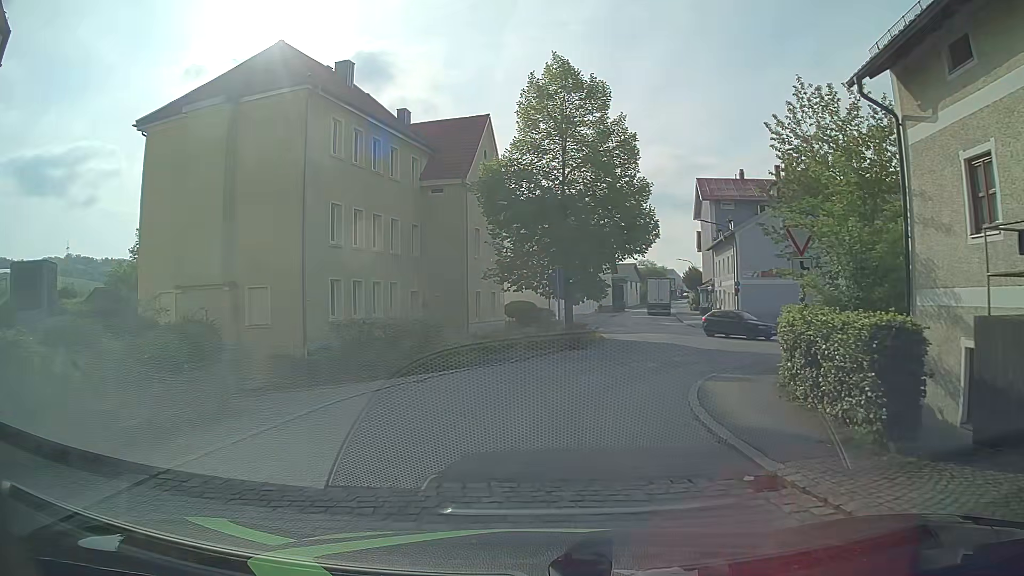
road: residential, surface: sett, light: Day
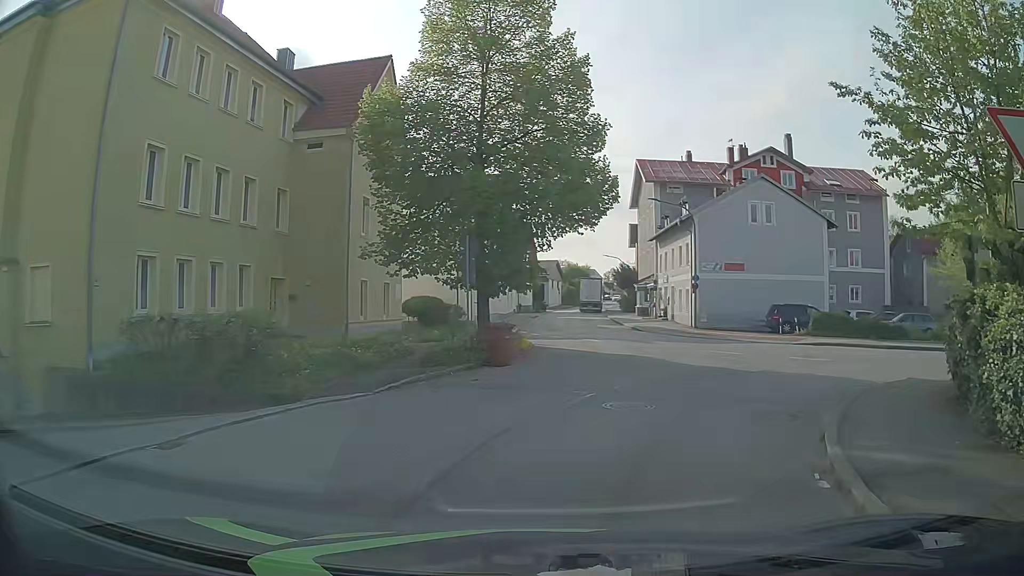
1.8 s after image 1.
(+0.4, +9.5) m; +8°
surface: asphalt
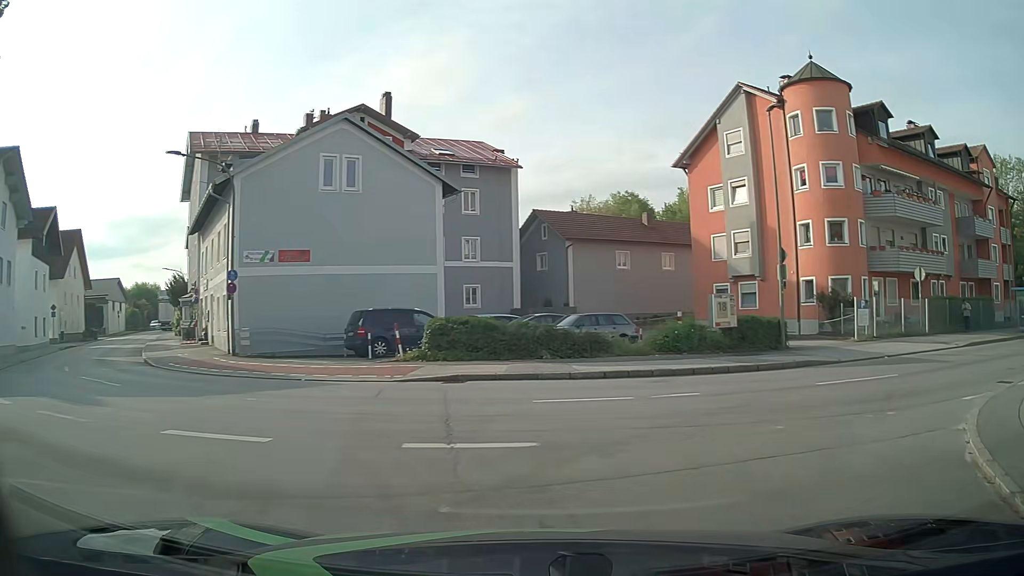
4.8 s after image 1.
(+4.1, +14.0) m; +36°
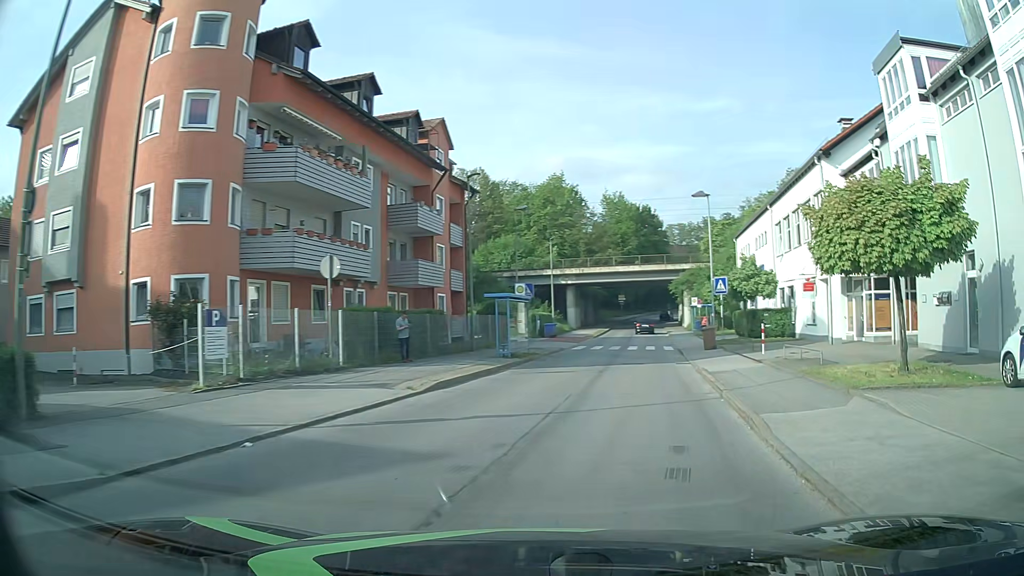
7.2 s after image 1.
(+5.6, +12.1) m; +52°
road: unclassified
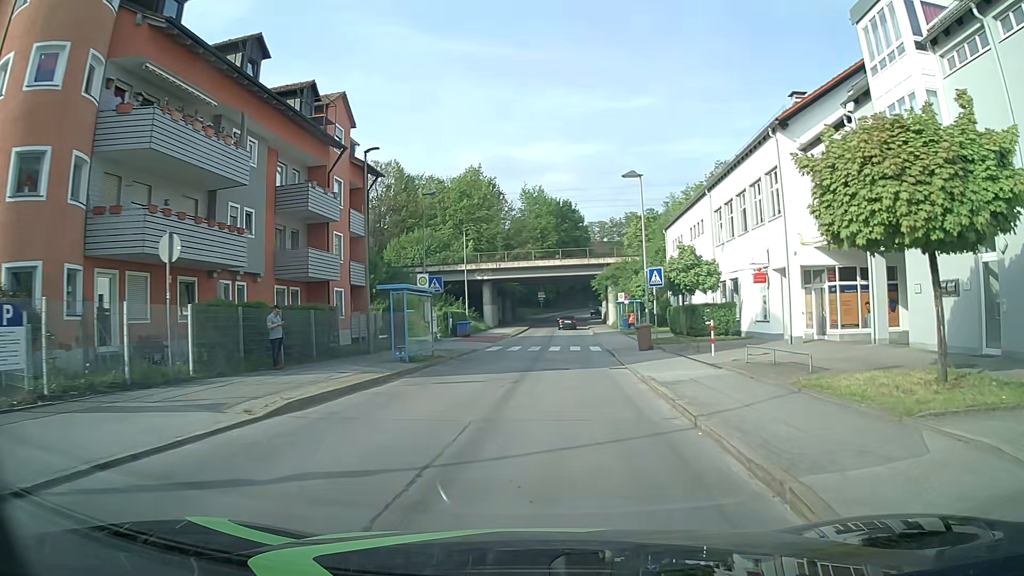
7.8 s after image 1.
(+0.3, +4.5) m; +6°
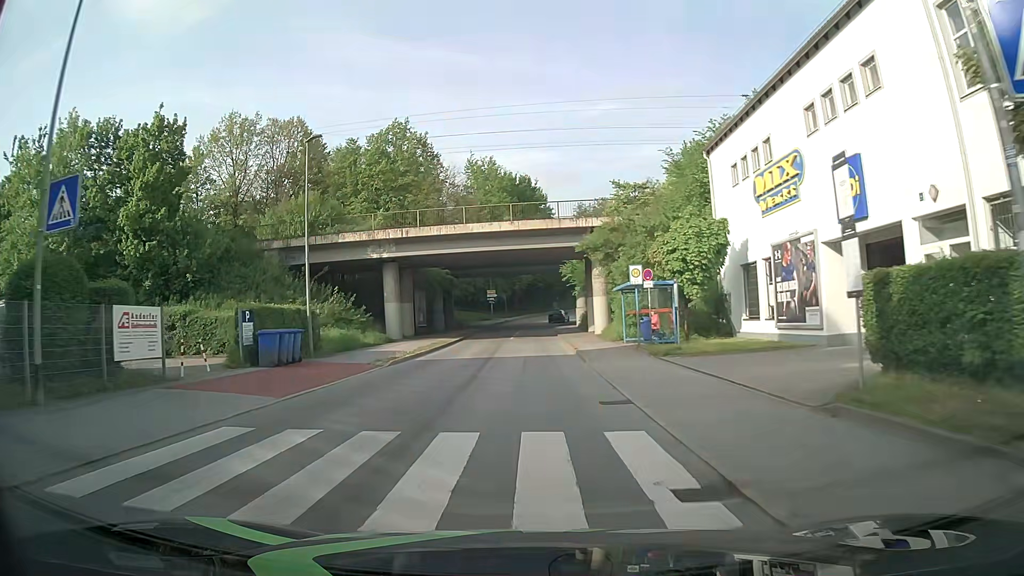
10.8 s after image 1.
(+1.5, +27.8) m; +4°
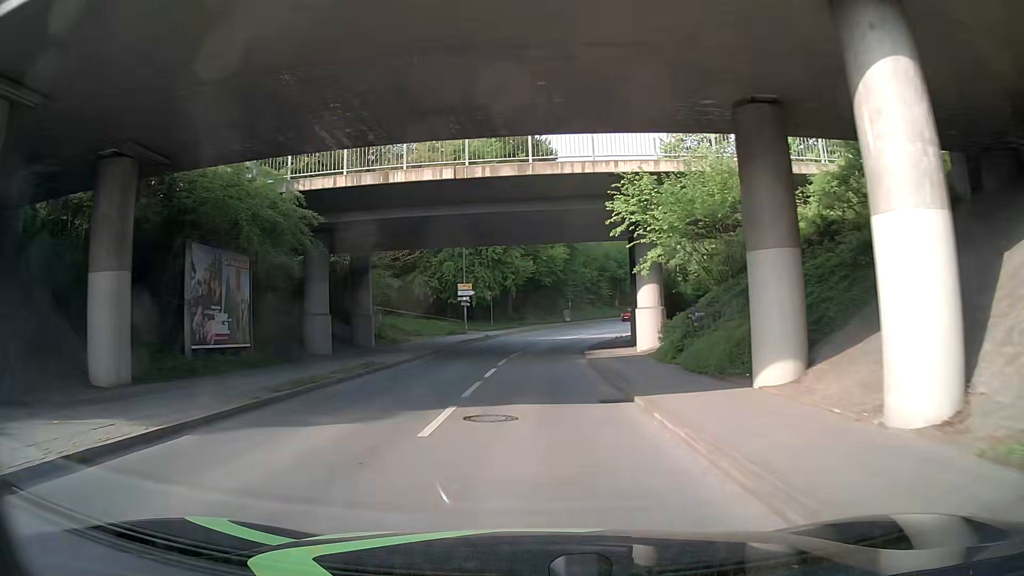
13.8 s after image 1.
(-0.3, +34.0) m; 0°
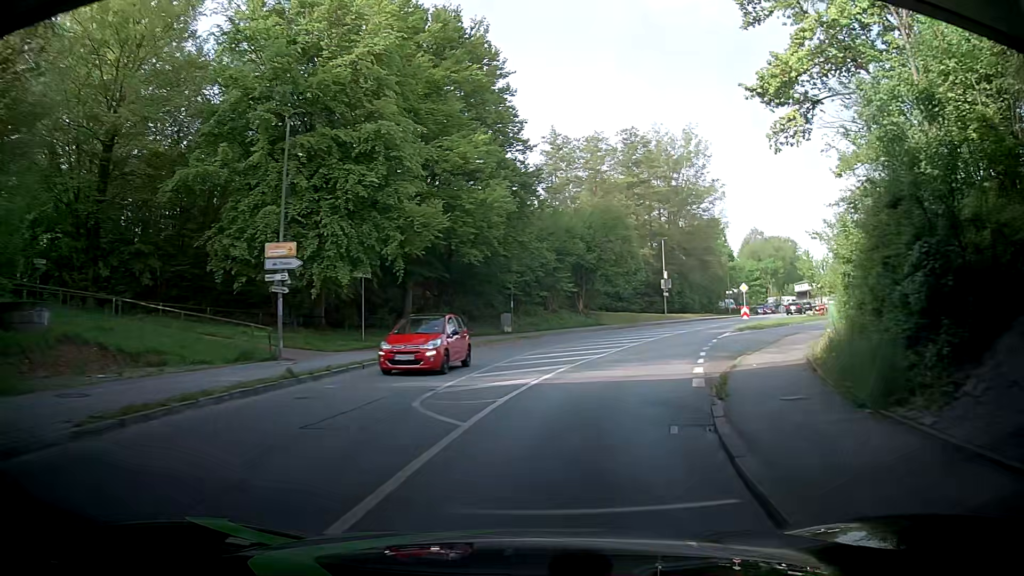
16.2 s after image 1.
(0.0, +29.0) m; +5°
(0, +10) (+2, +20) (+5, +29) (+9, +39) (+14, +47) (+19, +56) (+25, +64) (+30, +72) (+35, +81) (+39, +90) m
